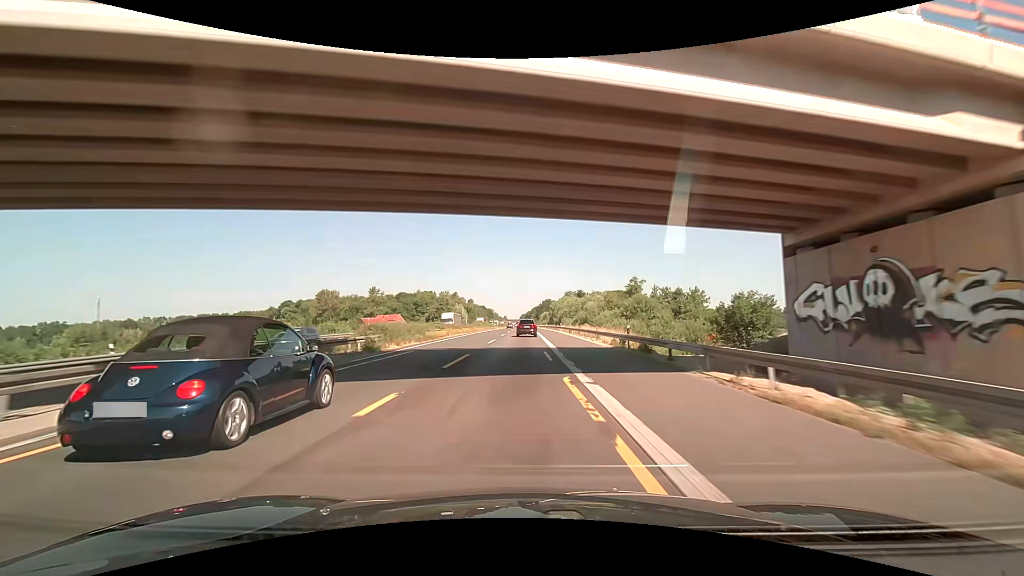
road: motorway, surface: asphalt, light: Day
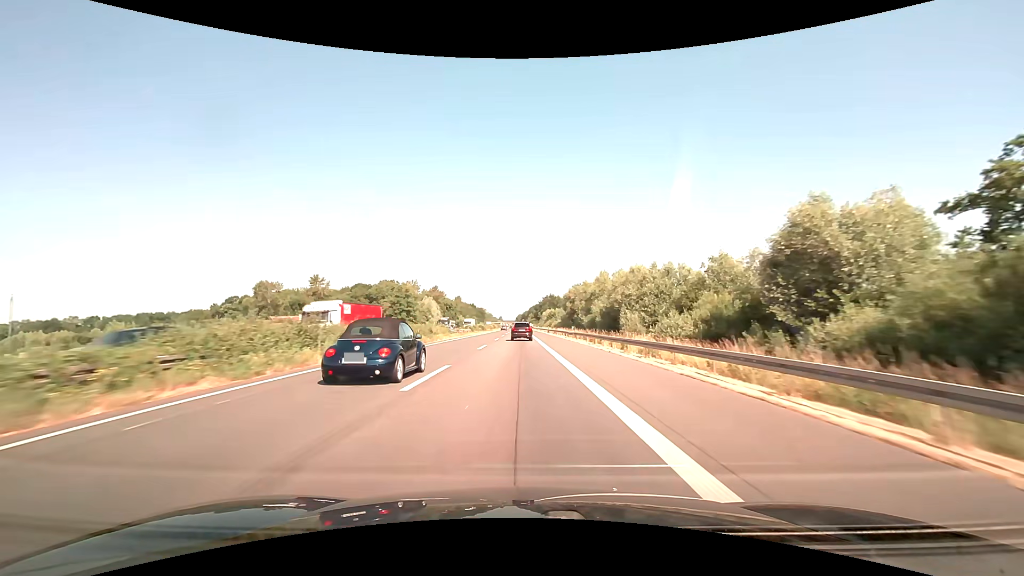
(+0.3, +76.9) m; +1°
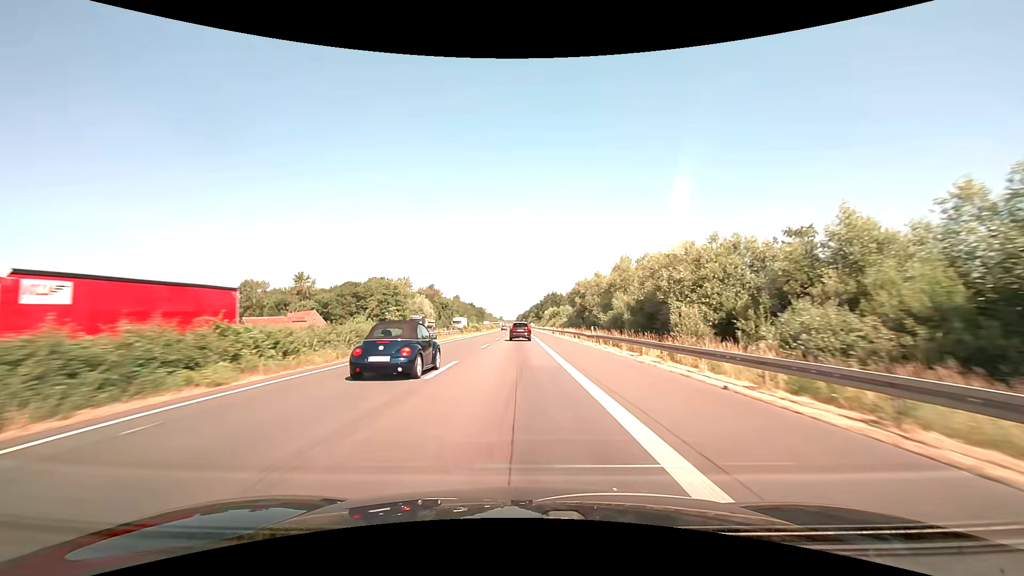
(0.0, +15.2) m; 0°
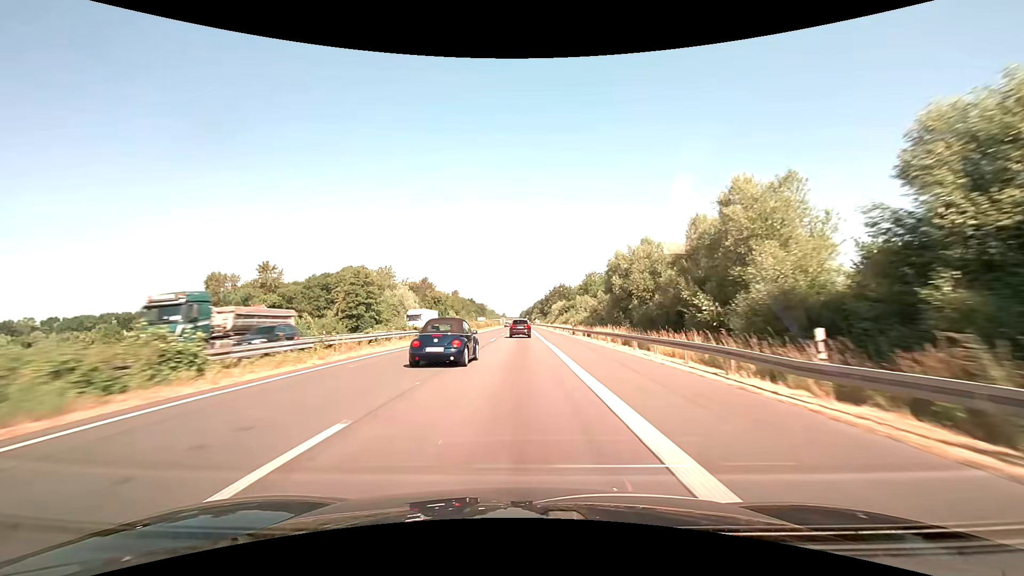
(-0.1, +30.1) m; 0°
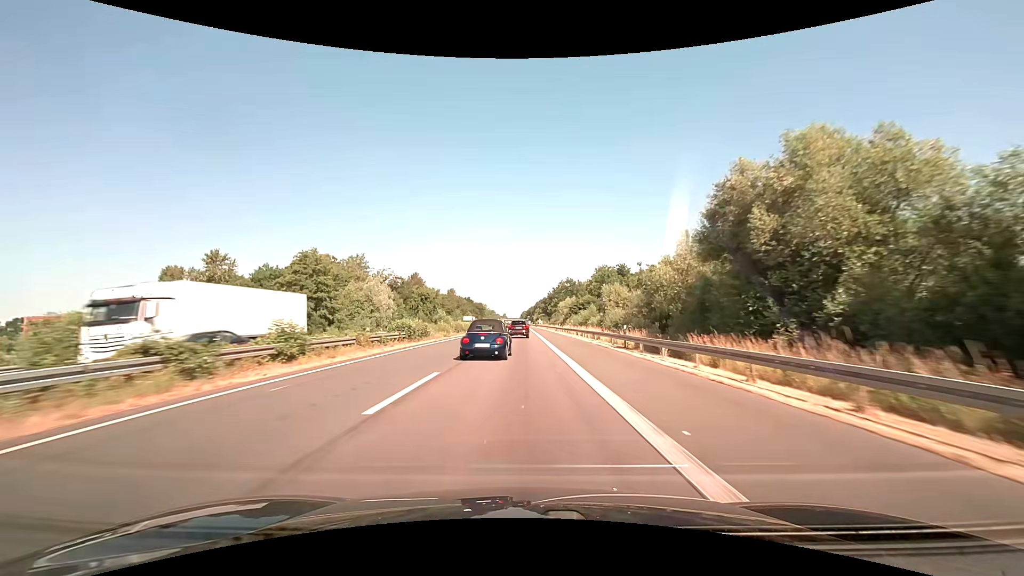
(0.0, +28.9) m; 0°
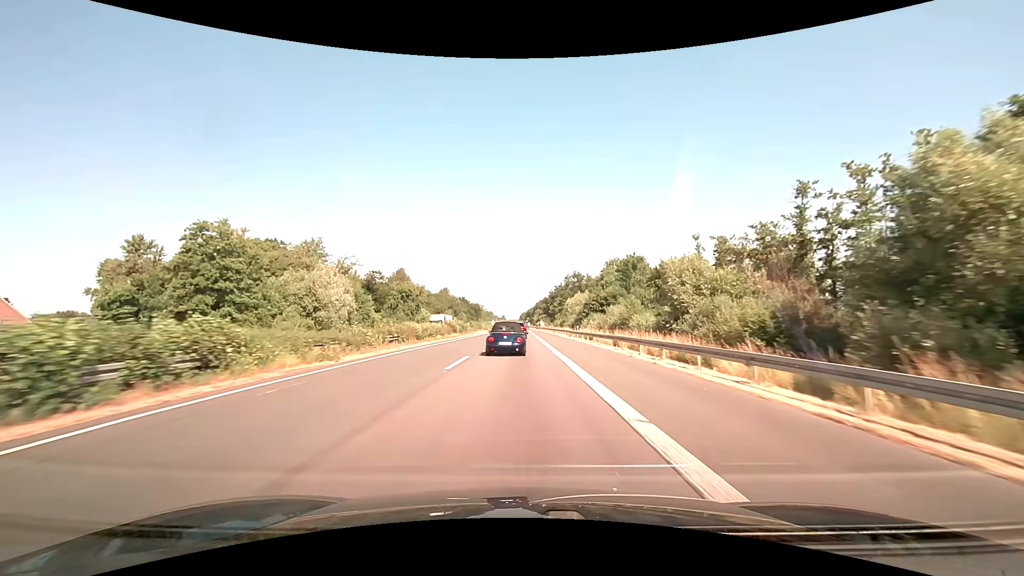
(0.0, +28.1) m; 0°
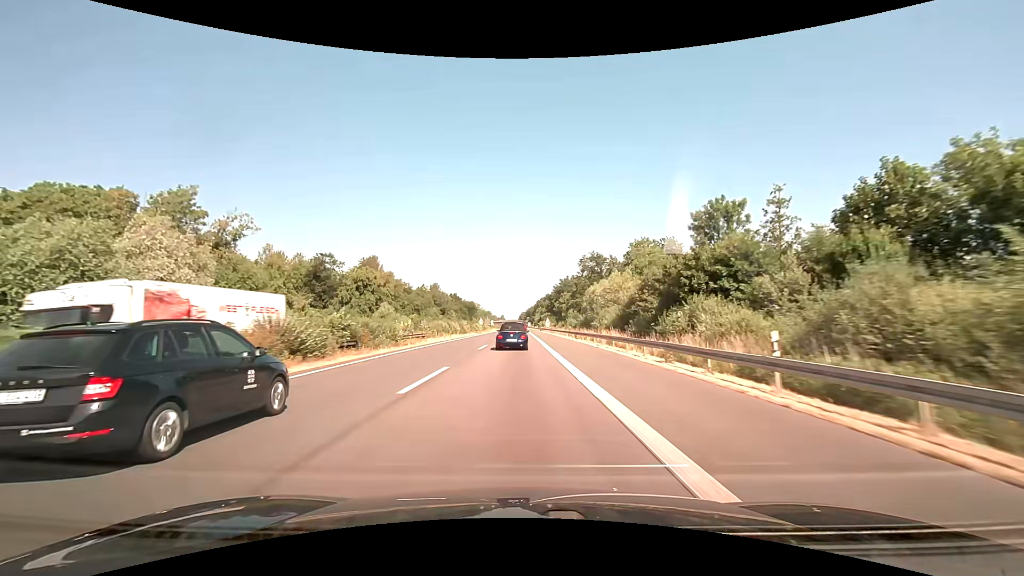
(+0.1, +41.4) m; 0°
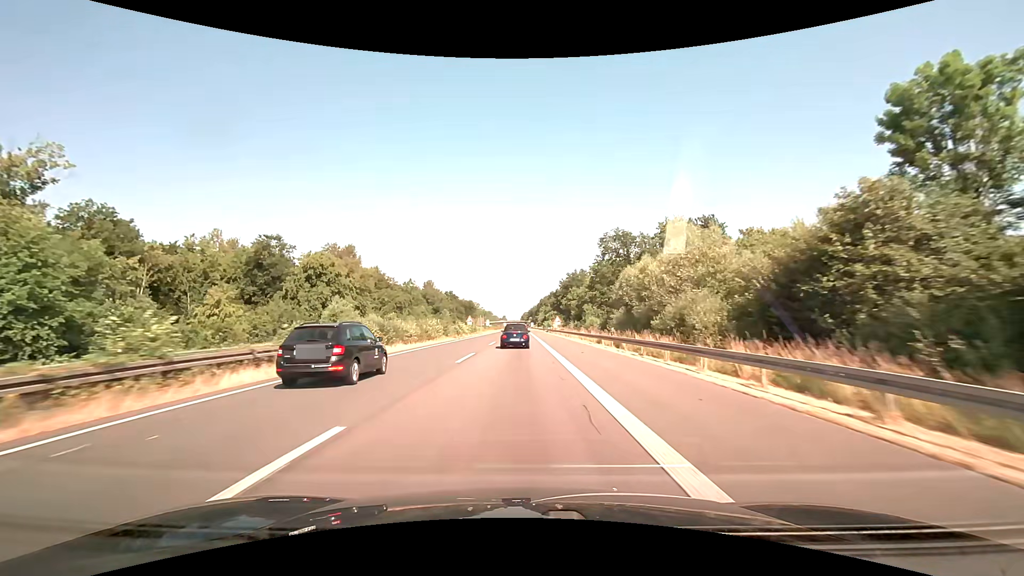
(0.0, +27.5) m; 0°
(0, +10) (0, +20) (0, +30) (0, +40) (0, +50) (0, +60) (0, +70) (0, +80) (0, +90) (0, +100) m
